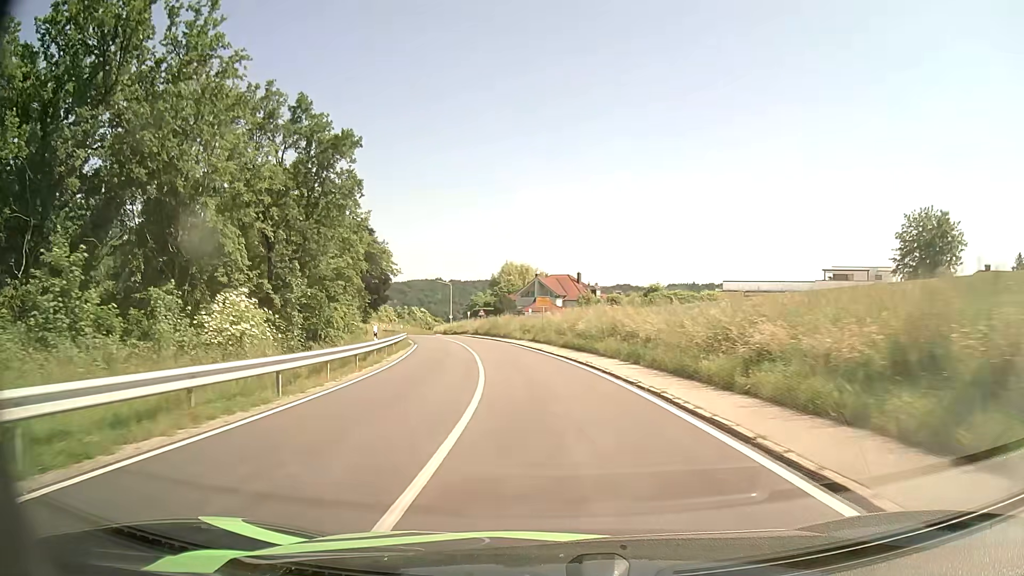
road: tertiary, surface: asphalt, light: Day
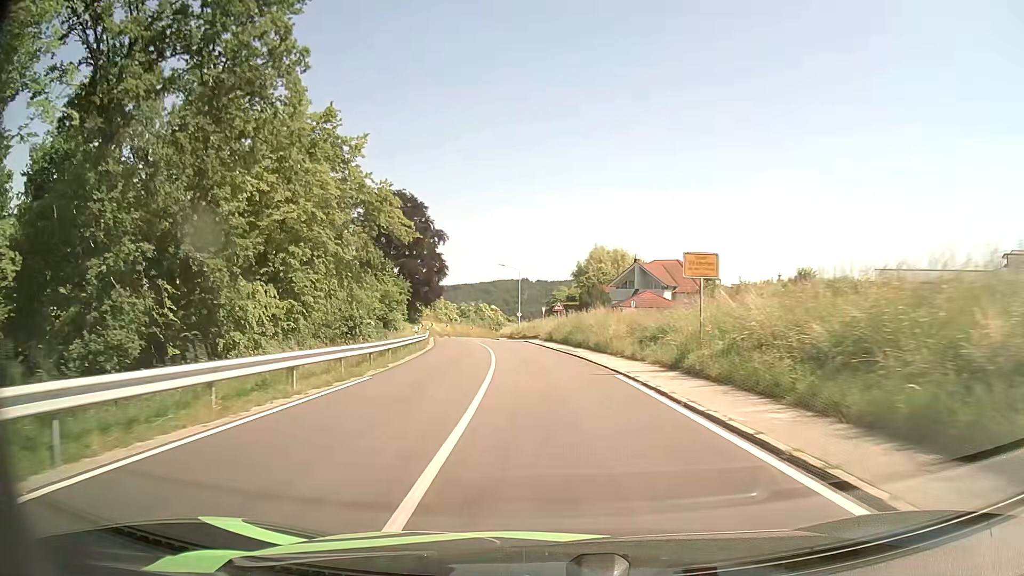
(-1.9, +28.1) m; -7°
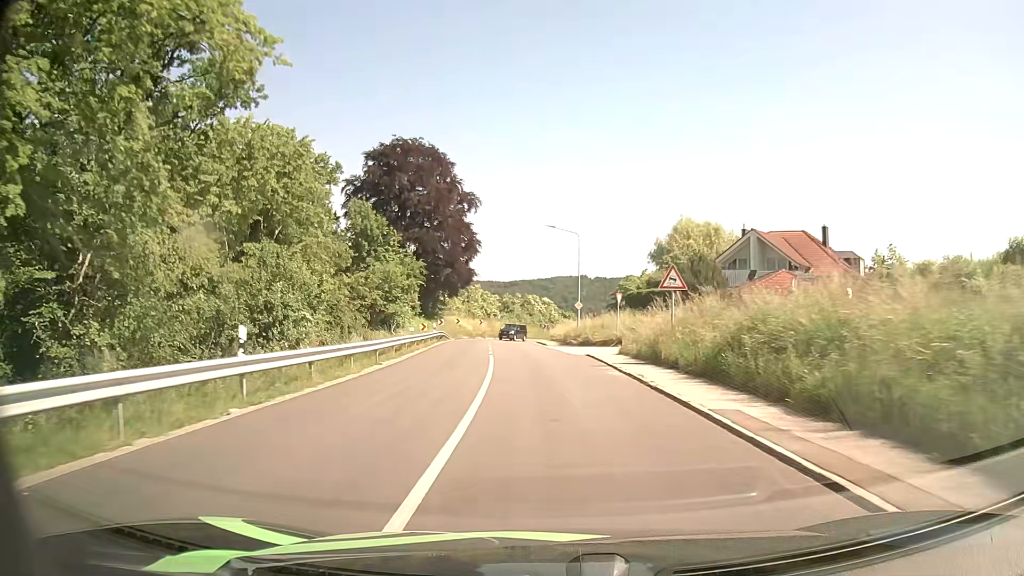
(-1.2, +26.8) m; -5°
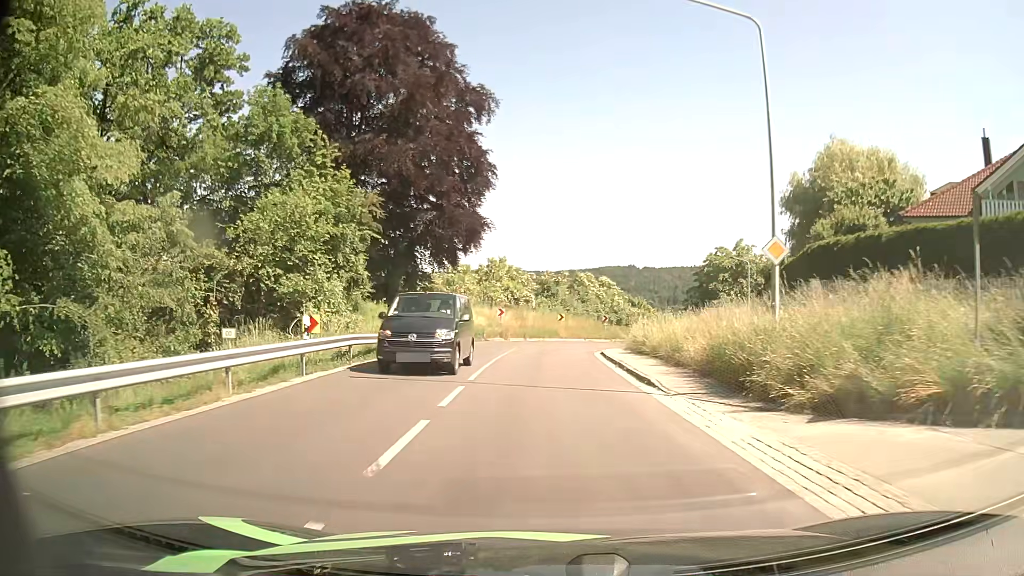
(-1.3, +32.2) m; -4°
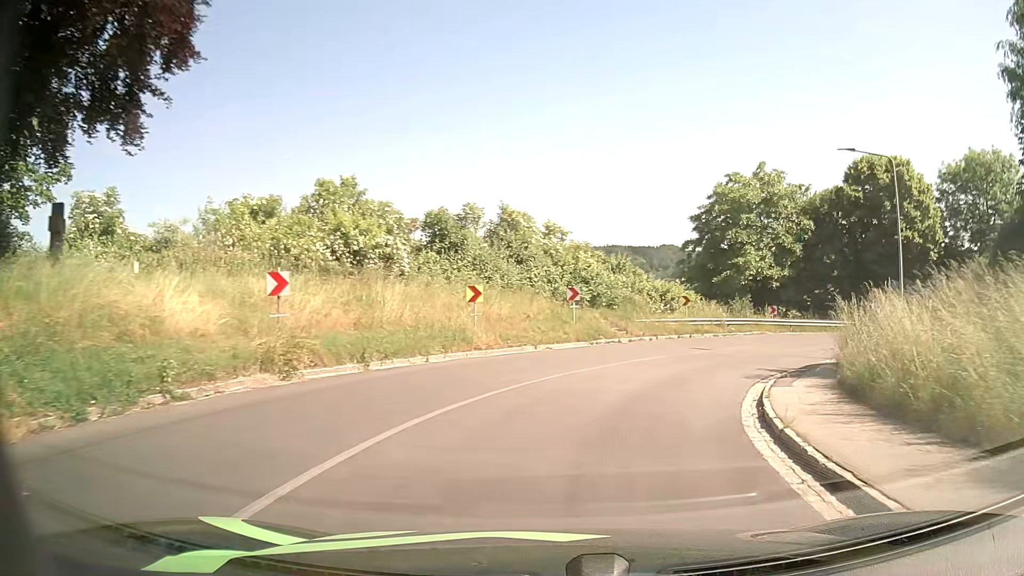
(+0.2, +32.9) m; +6°
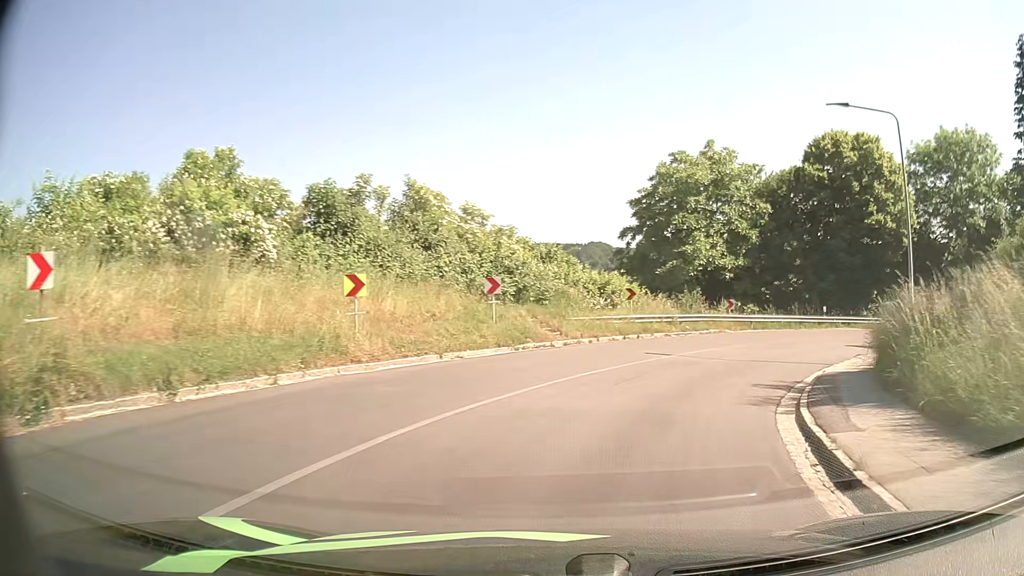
(+0.3, +5.7) m; +6°
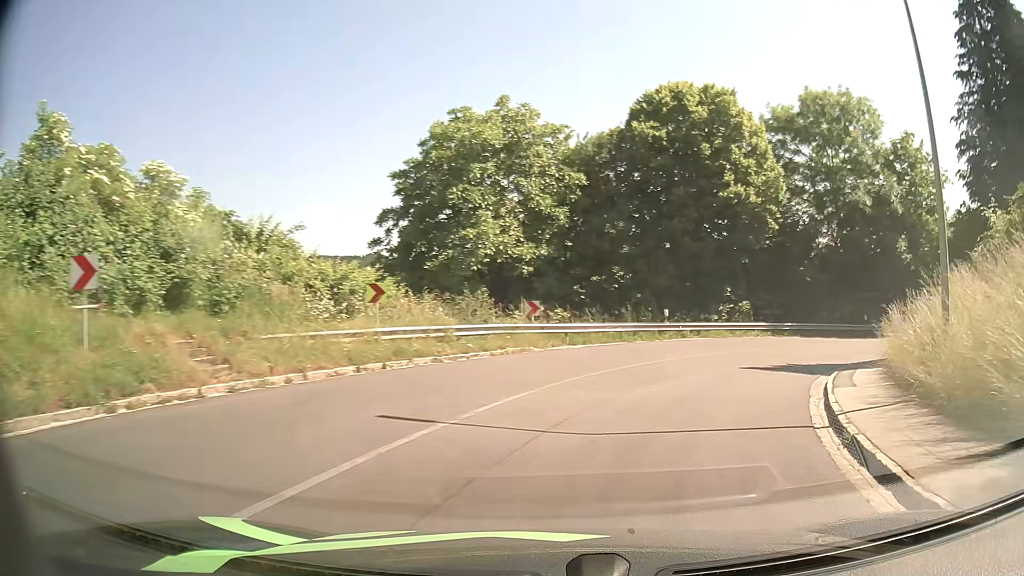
(+1.6, +11.4) m; +18°
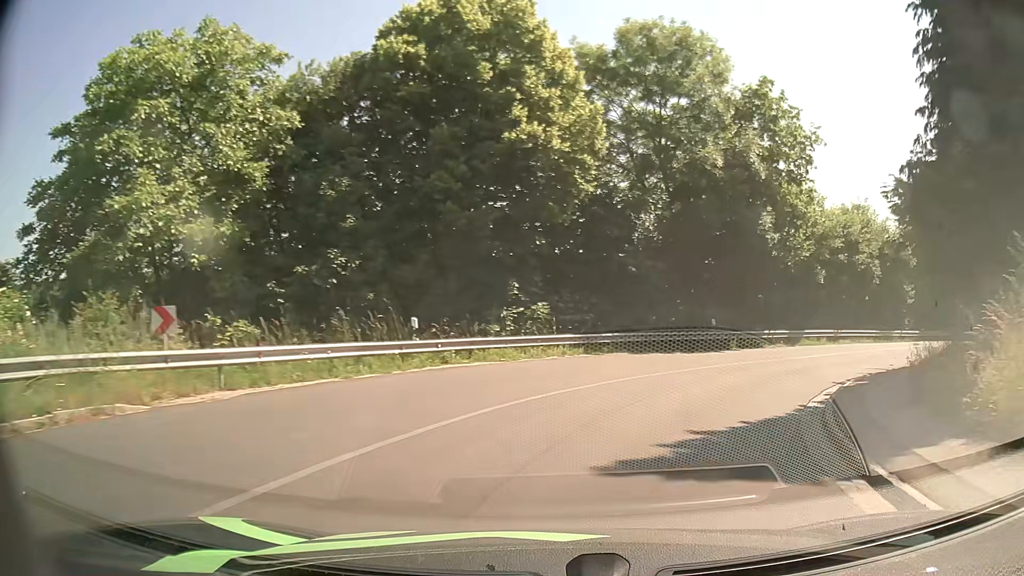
(+2.0, +11.1) m; +19°
(+2, +10) (+6, +18) (+14, +25) (+22, +31) (+31, +36) (+39, +41) (+48, +46) (+56, +51) (+65, +57) (+72, +63) m
